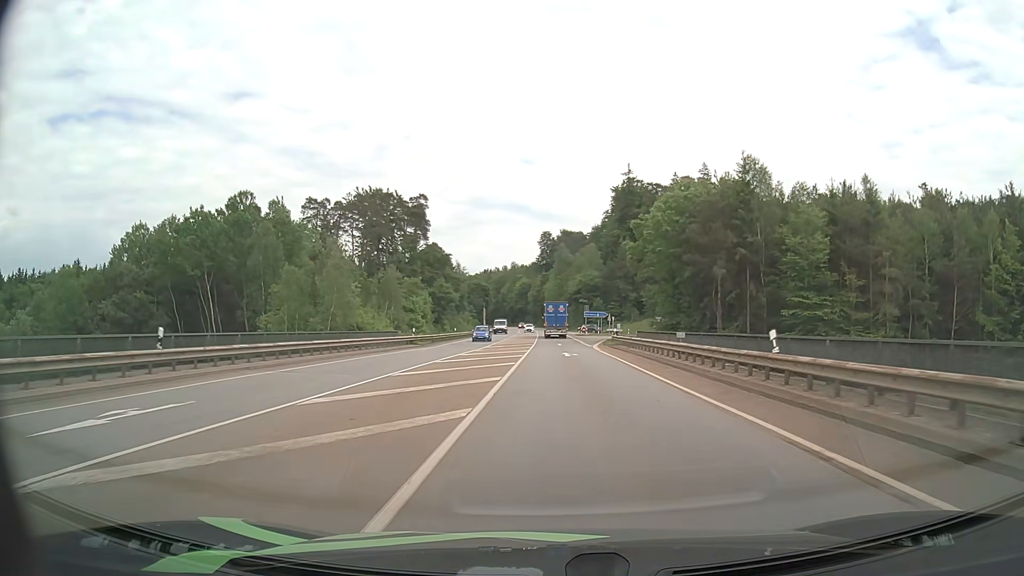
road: secondary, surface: asphalt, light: Day
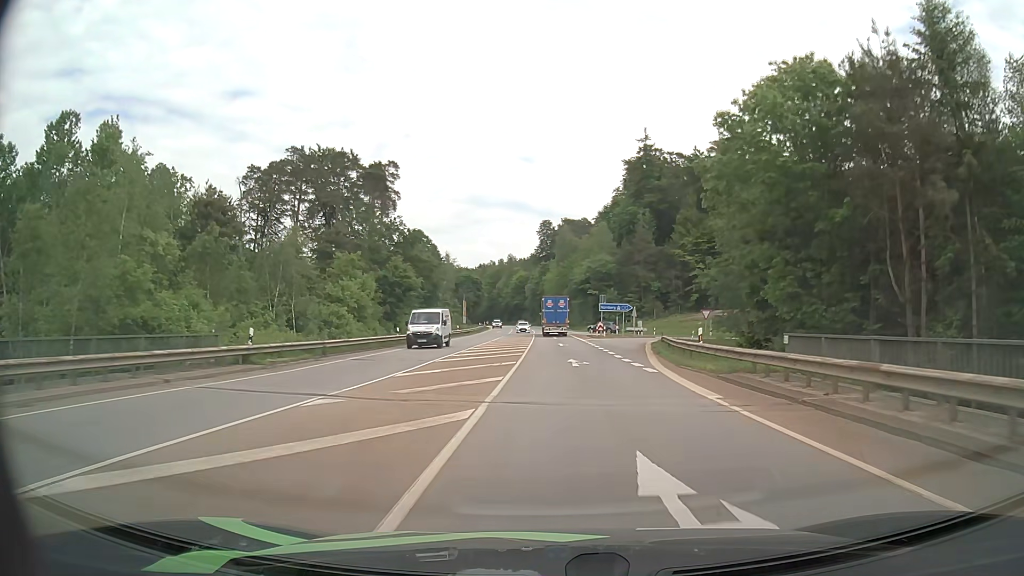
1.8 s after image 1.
(+0.1, +29.3) m; 0°
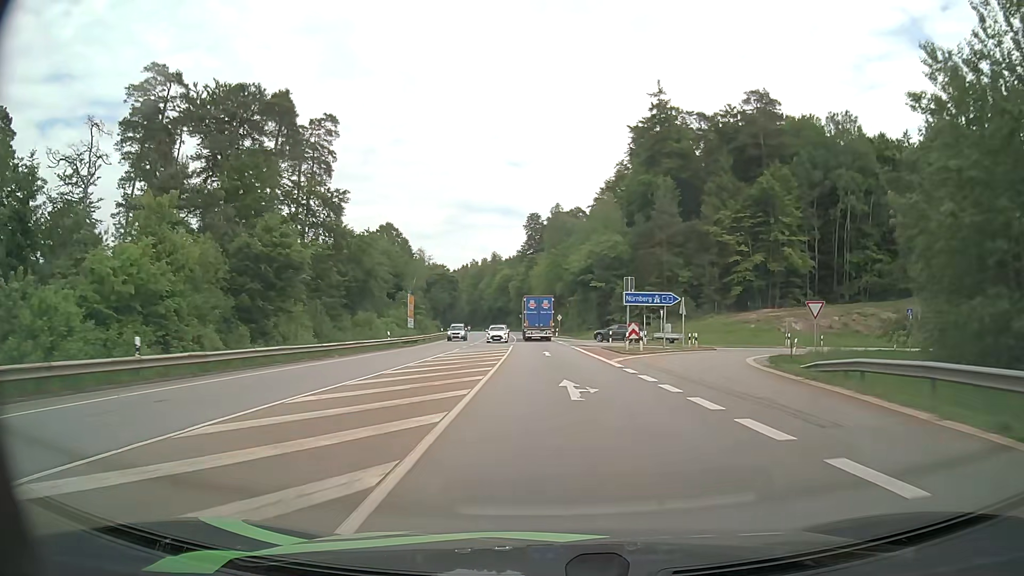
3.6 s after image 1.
(+0.1, +30.4) m; +1°
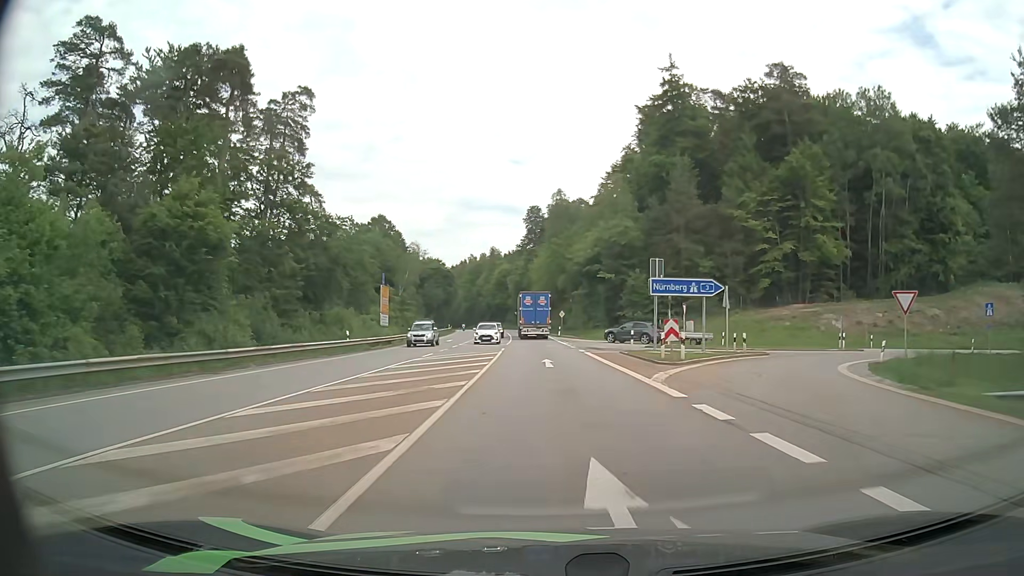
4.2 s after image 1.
(0.0, +10.3) m; 0°
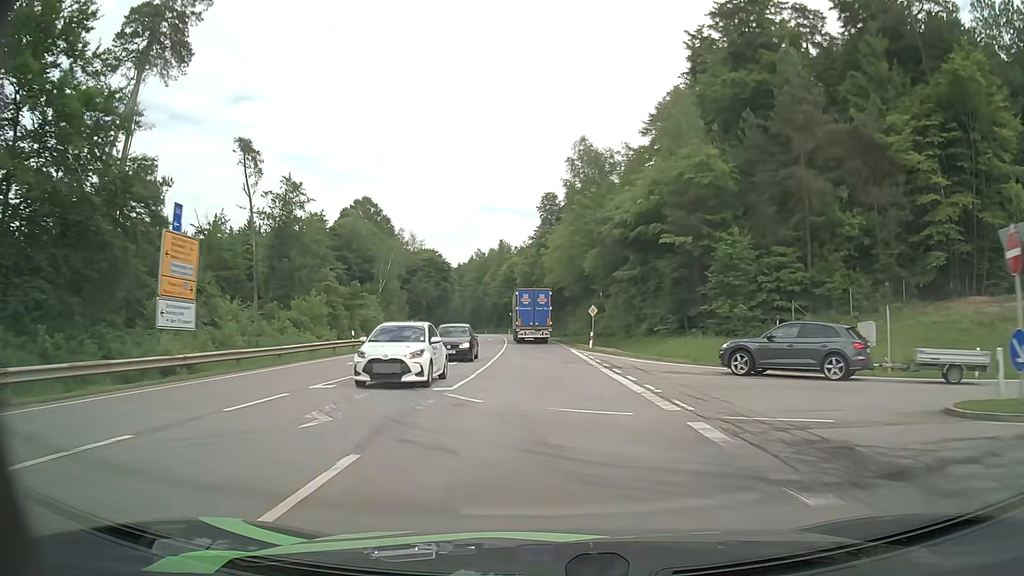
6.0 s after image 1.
(-0.4, +31.6) m; -2°
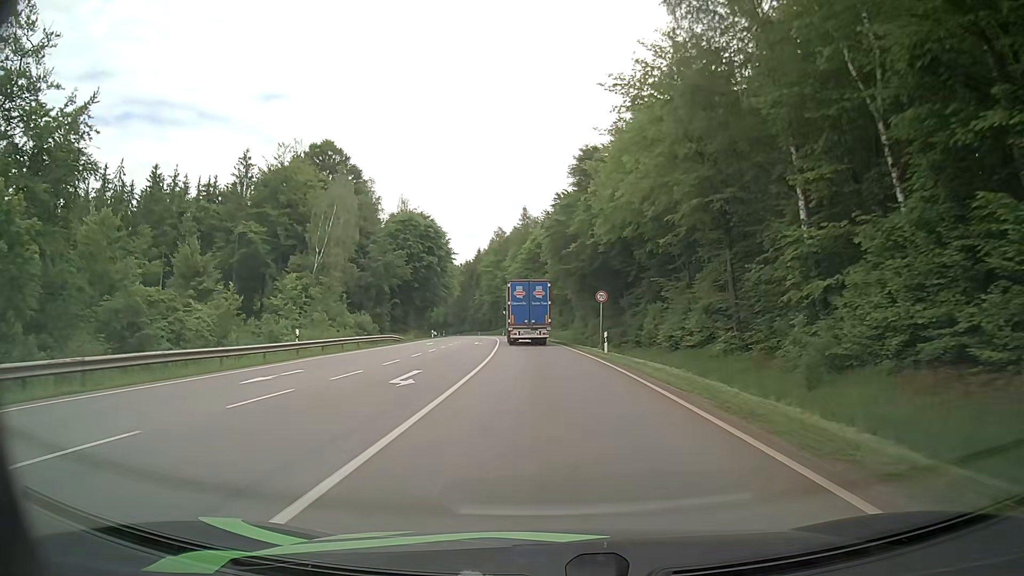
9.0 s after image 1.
(-1.2, +49.7) m; -3°
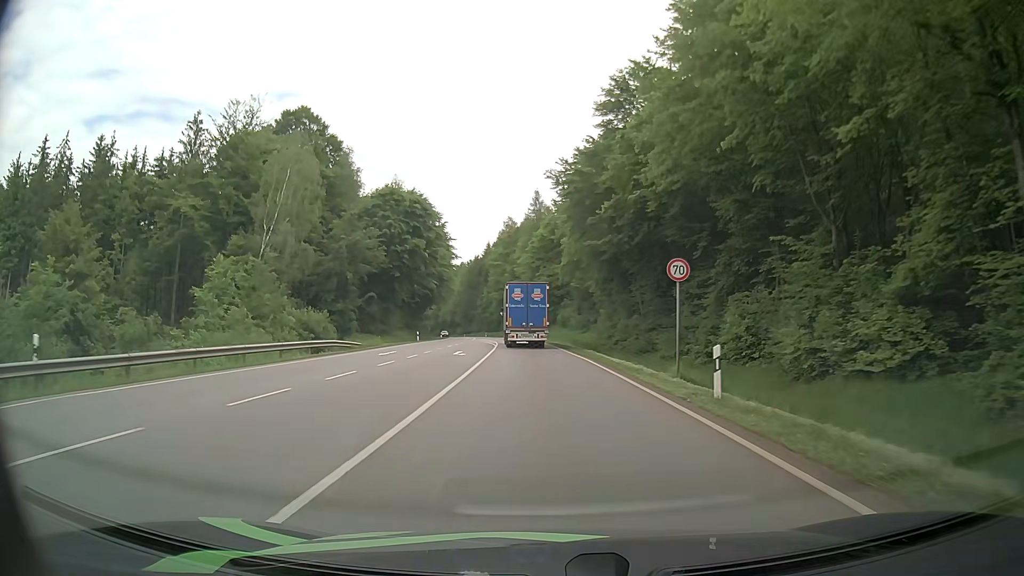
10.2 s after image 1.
(-0.3, +18.0) m; -2°
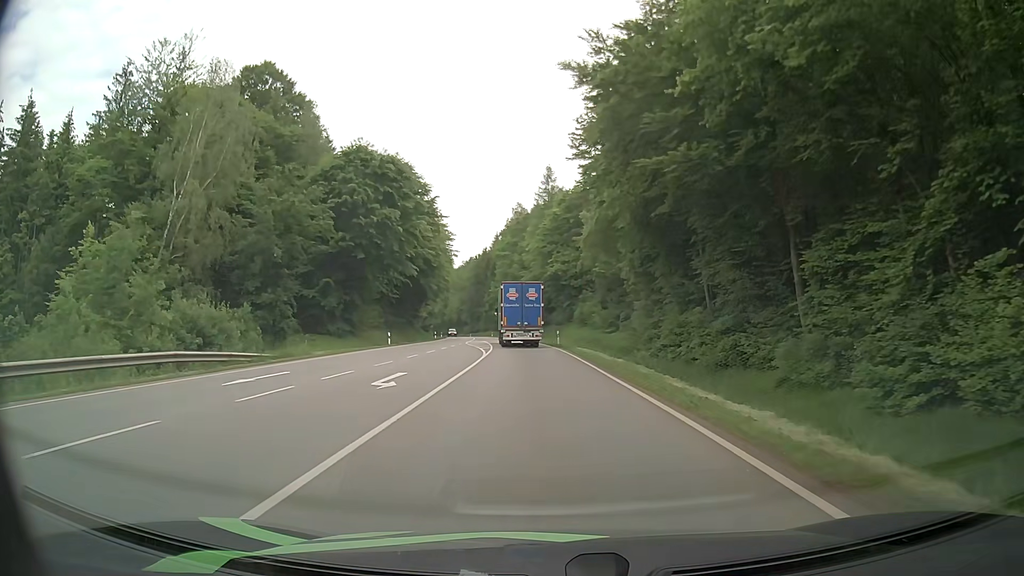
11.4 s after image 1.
(-0.1, +17.4) m; -1°
(0, +10) (0, +20) (-1, +30) (-1, +40) (-2, +50) (-3, +60) (-4, +70) (-5, +80) (-7, +90) (-8, +100) m
